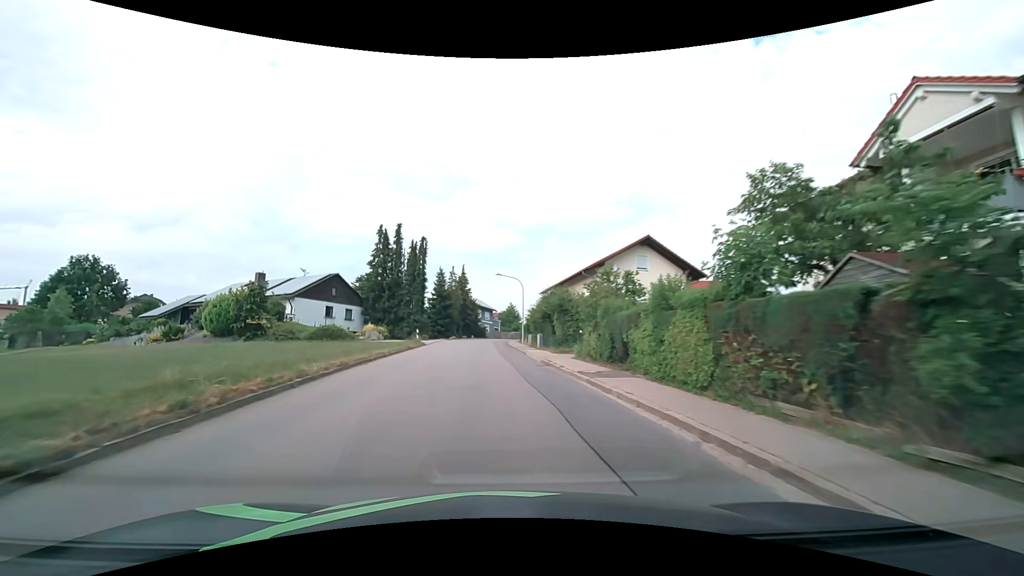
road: tertiary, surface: asphalt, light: Day
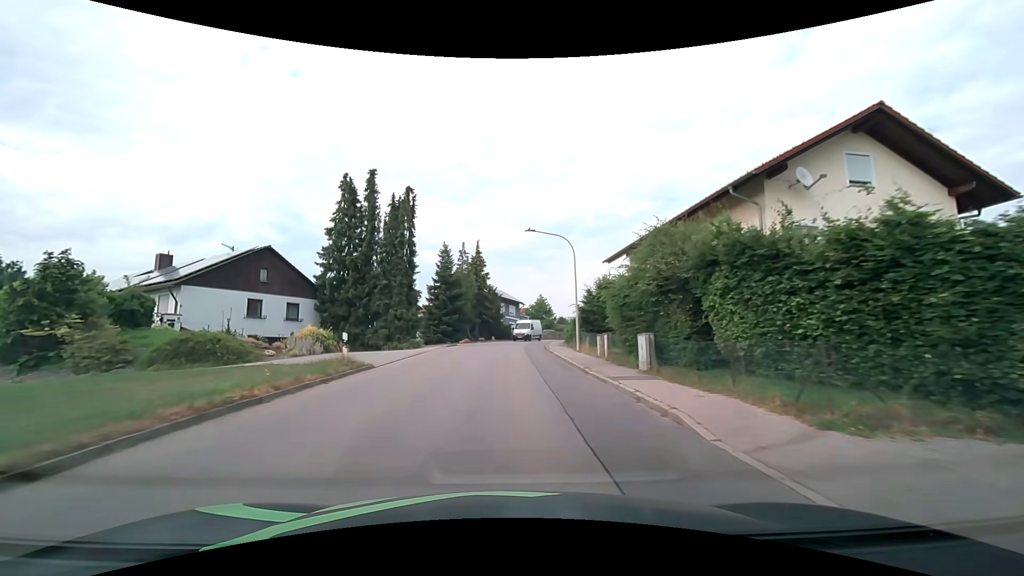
(-1.0, +22.8) m; -3°
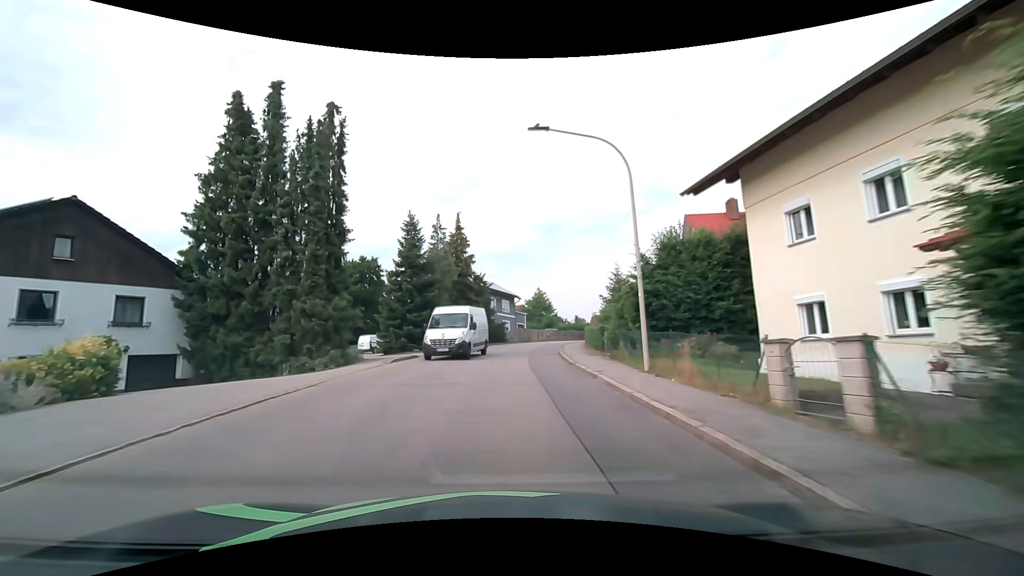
(0.0, +15.3) m; +1°
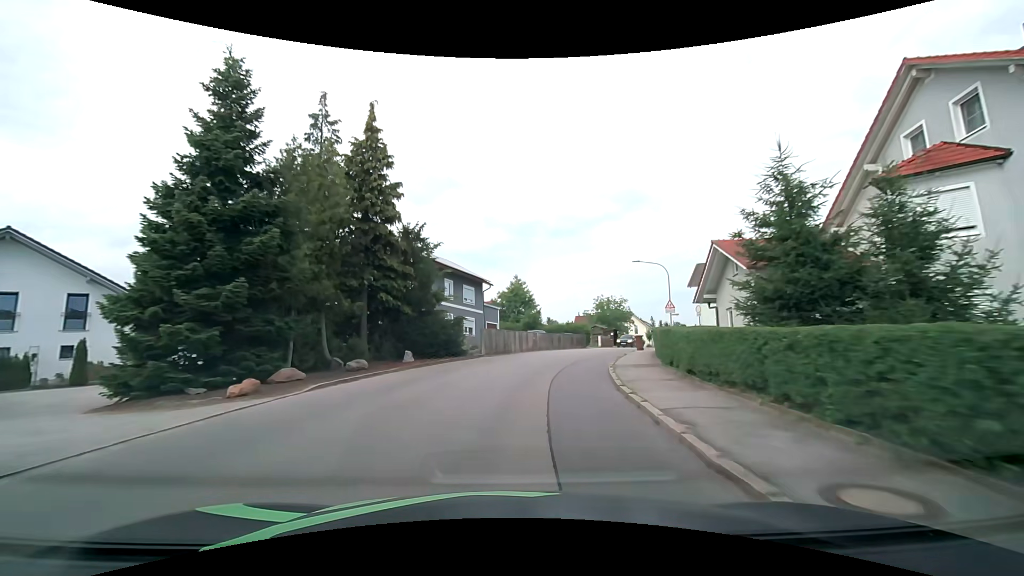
(+0.4, +22.9) m; +3°
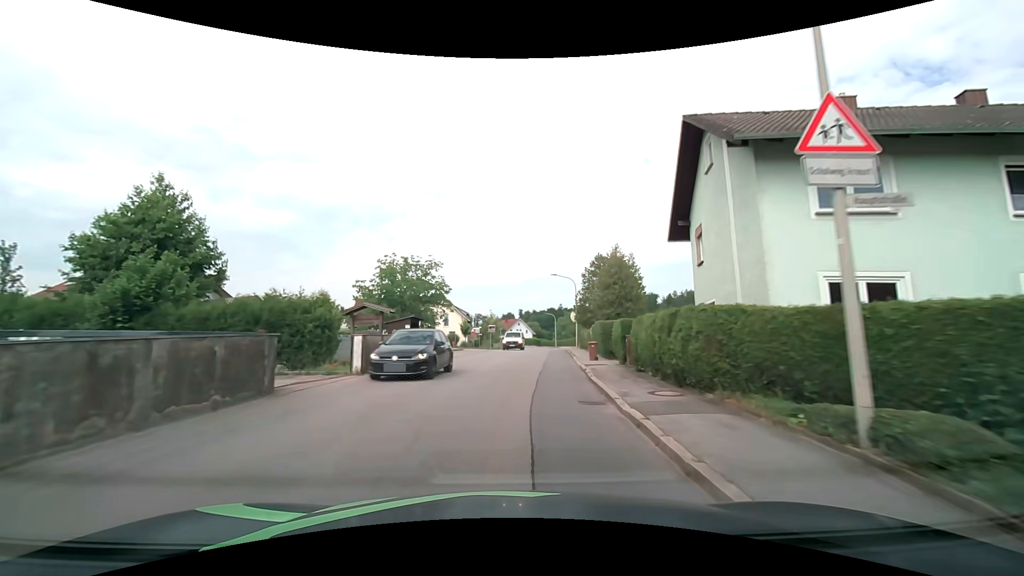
(+7.5, +37.1) m; +22°
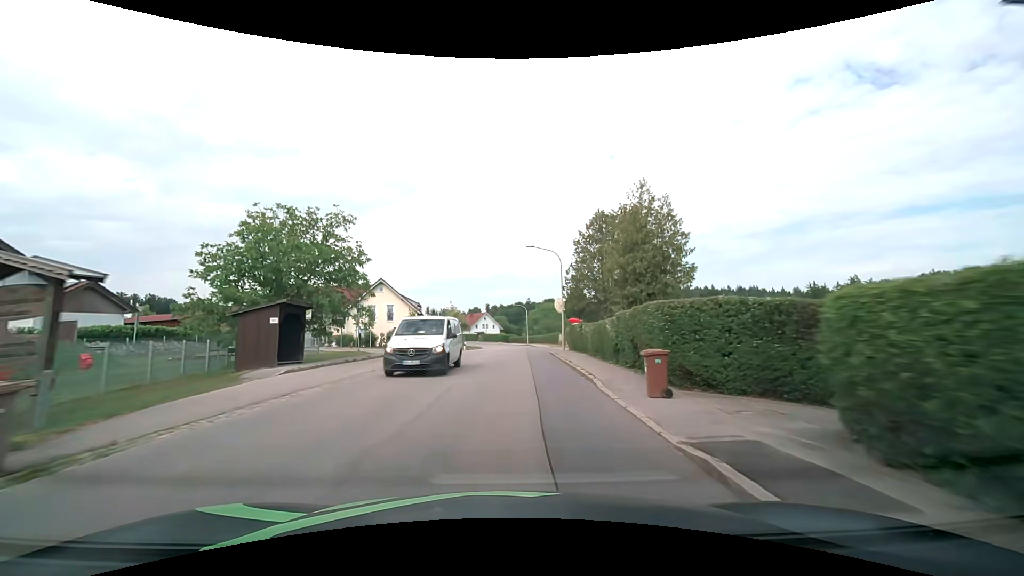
(+0.7, +15.5) m; +4°
